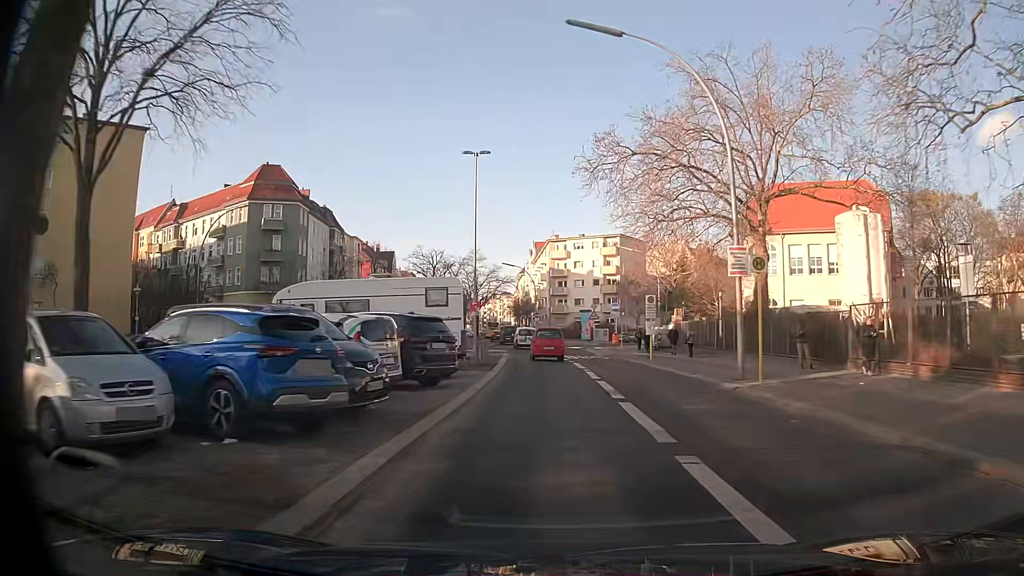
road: secondary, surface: asphalt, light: Day
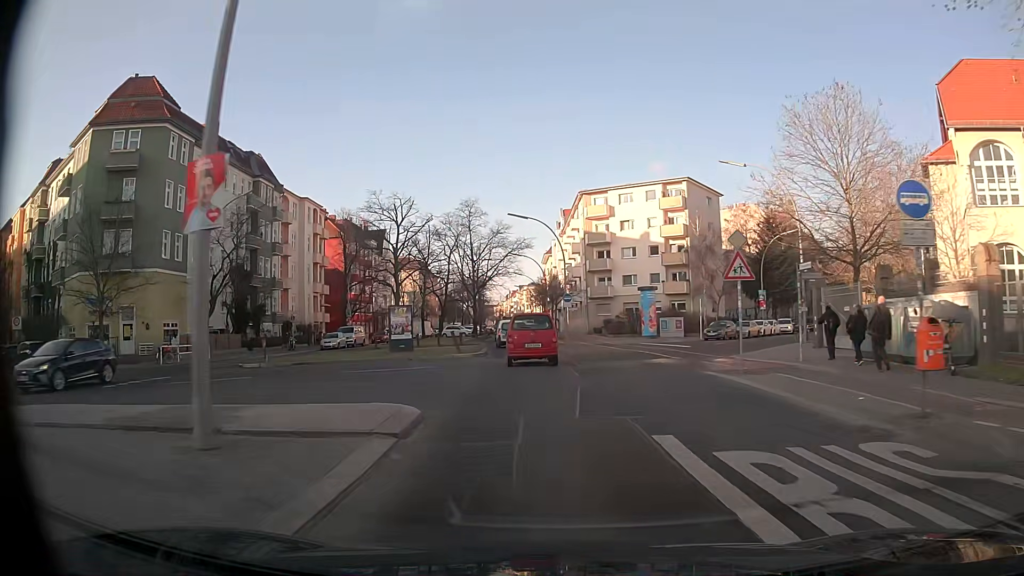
(-0.3, +35.5) m; -2°
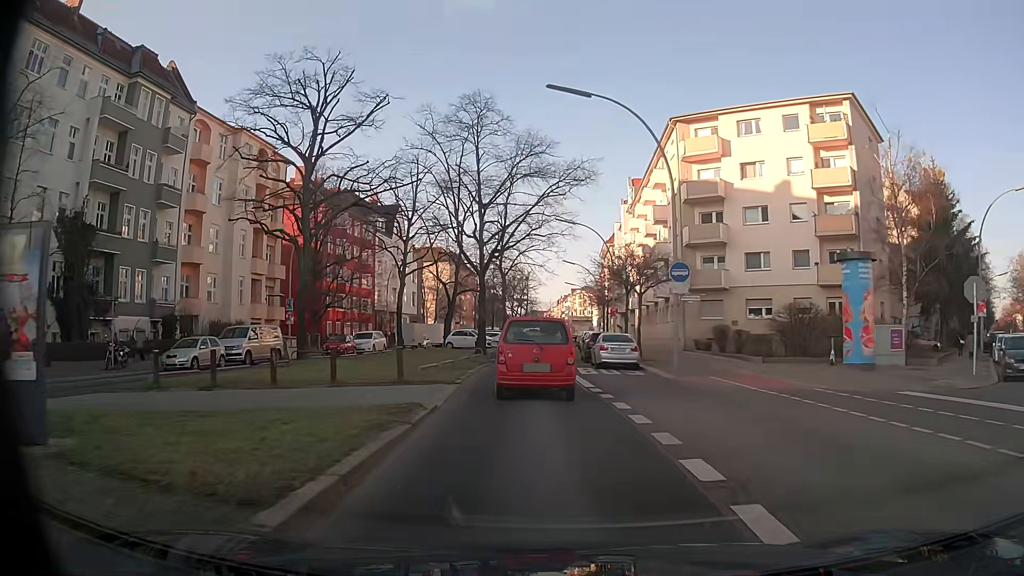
(-1.3, +30.8) m; -5°
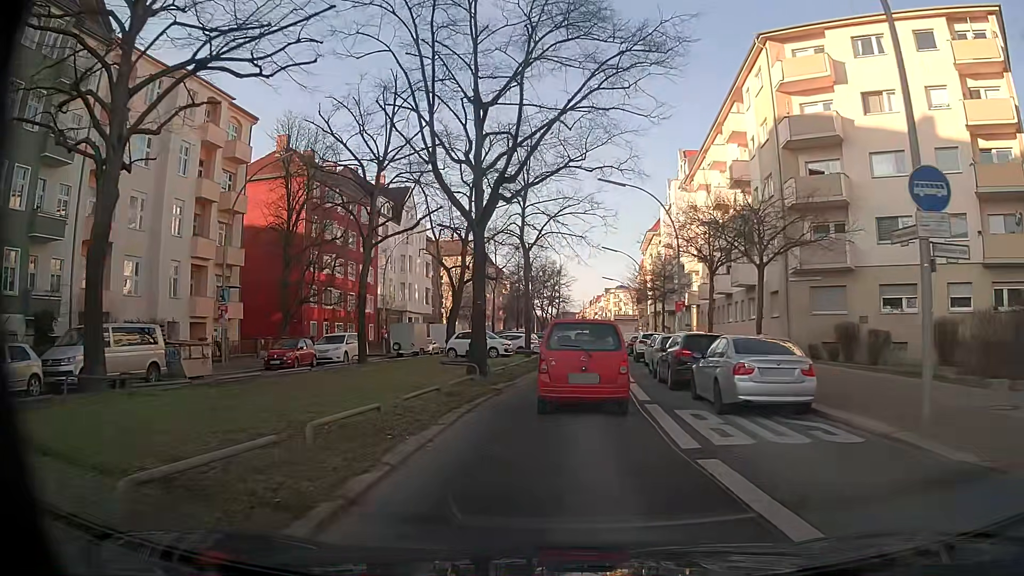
(-0.5, +14.8) m; -2°
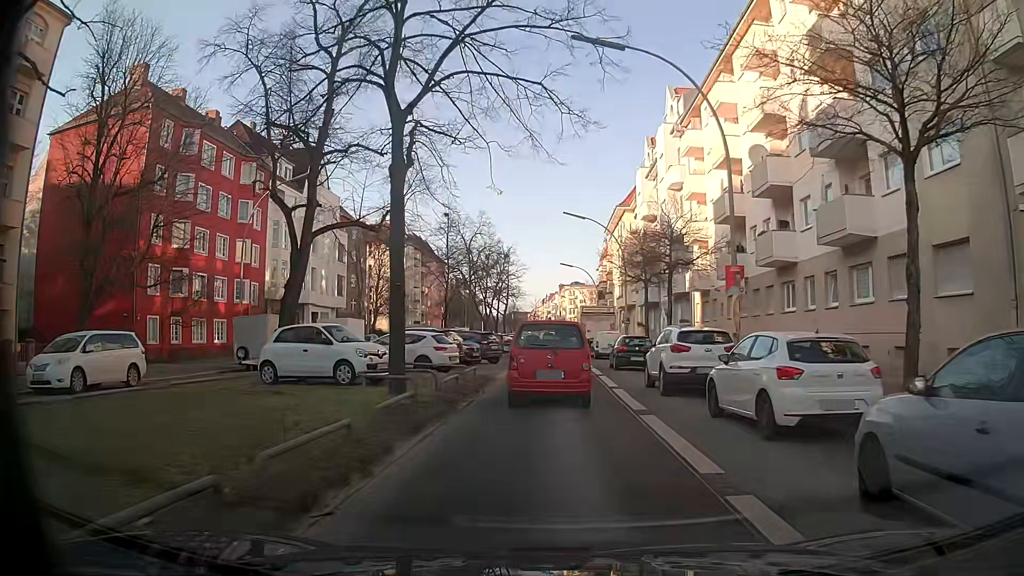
(+0.4, +19.8) m; +4°
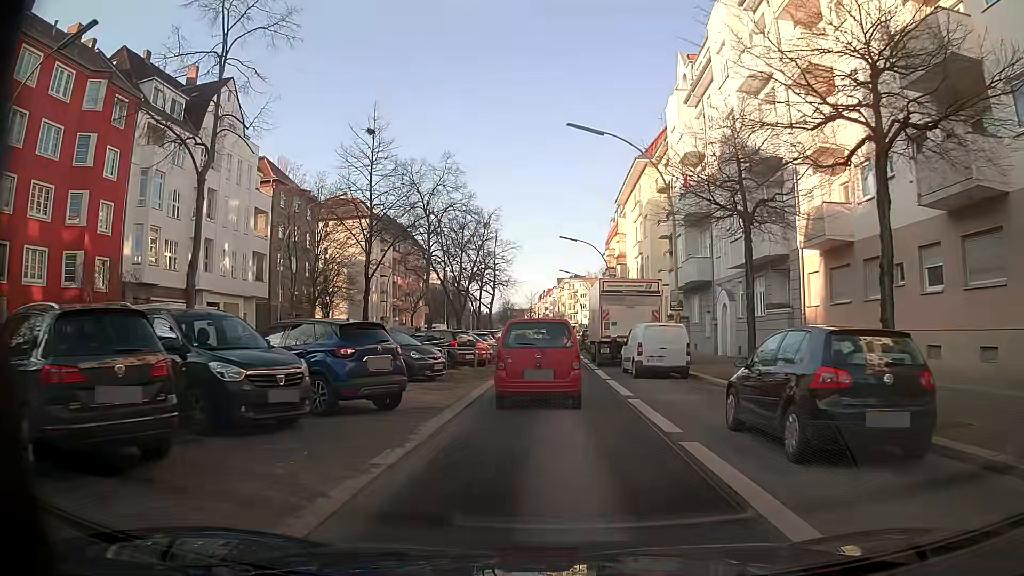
(0.0, +21.3) m; -1°
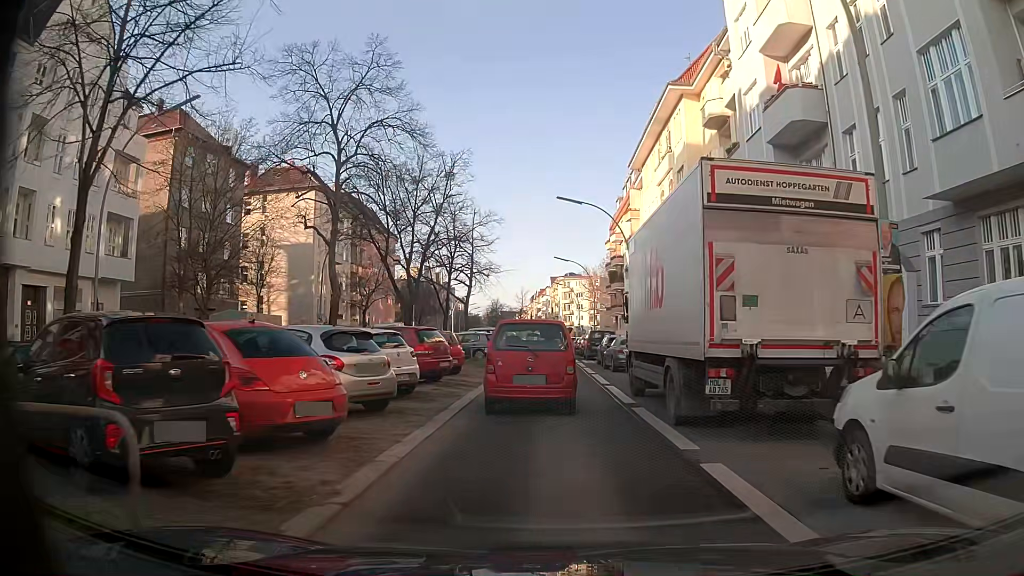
(+0.2, +19.1) m; +1°
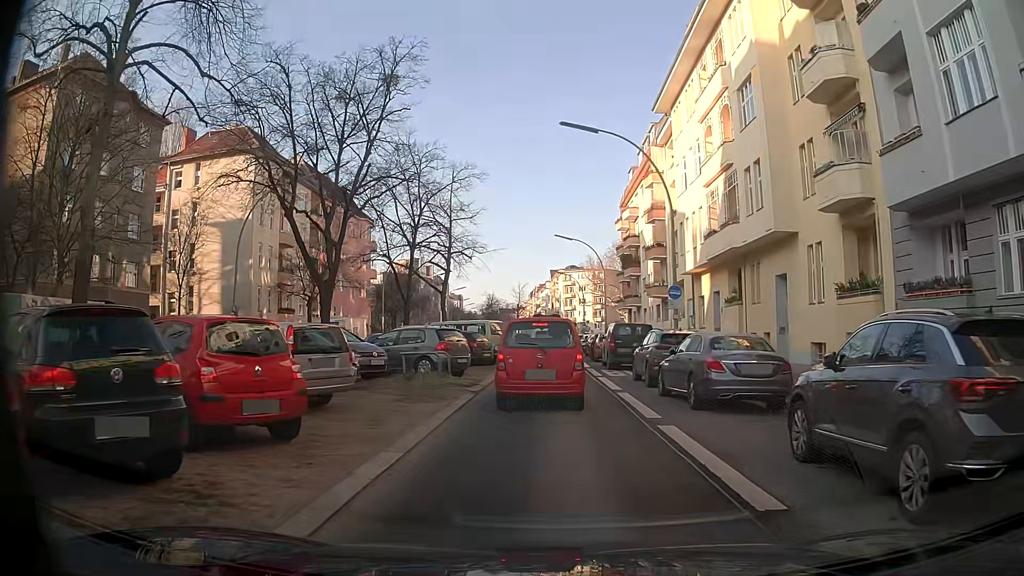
(0.0, +15.1) m; 0°
